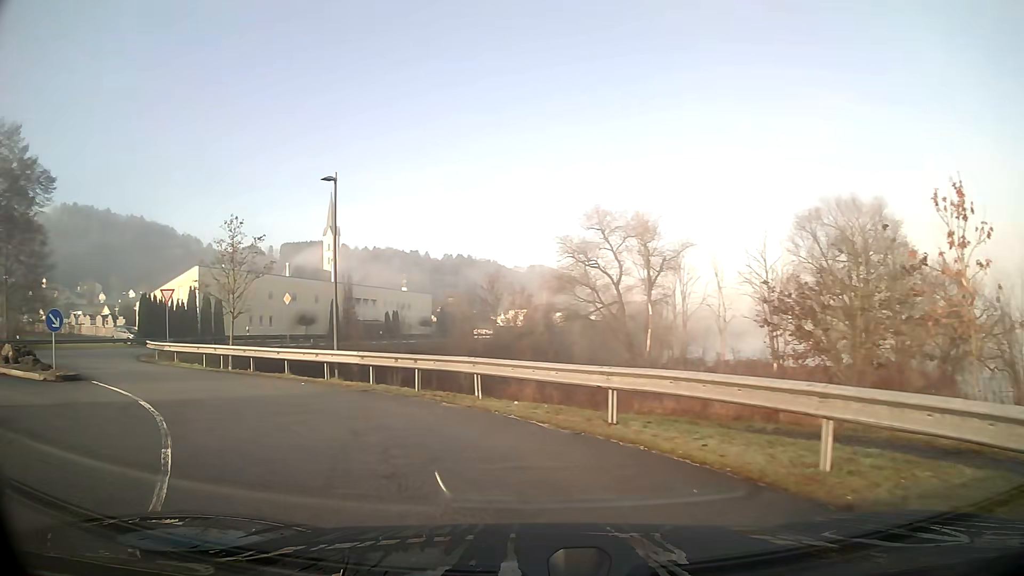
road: unclassified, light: Day
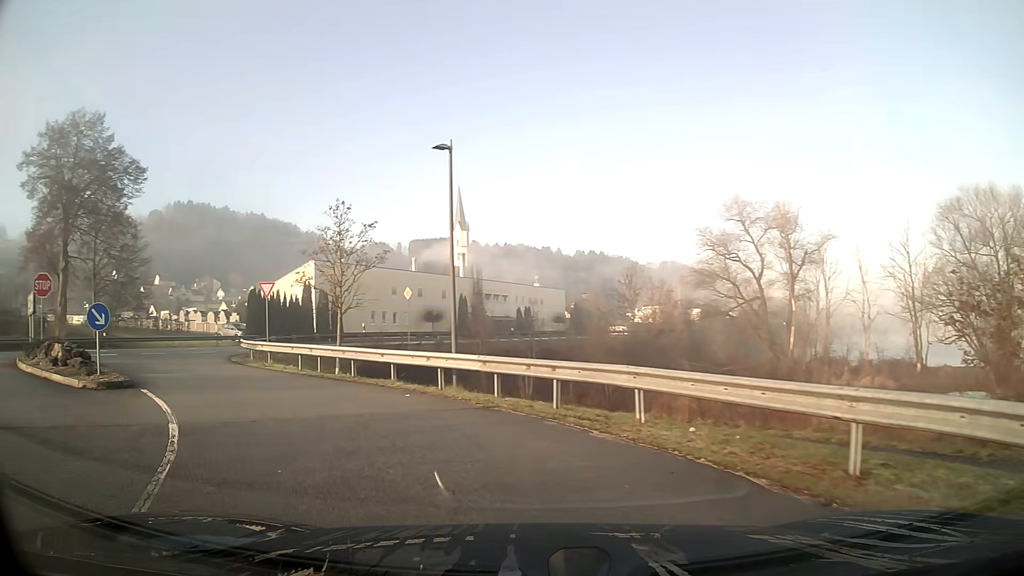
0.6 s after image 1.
(-0.4, +3.4) m; -13°
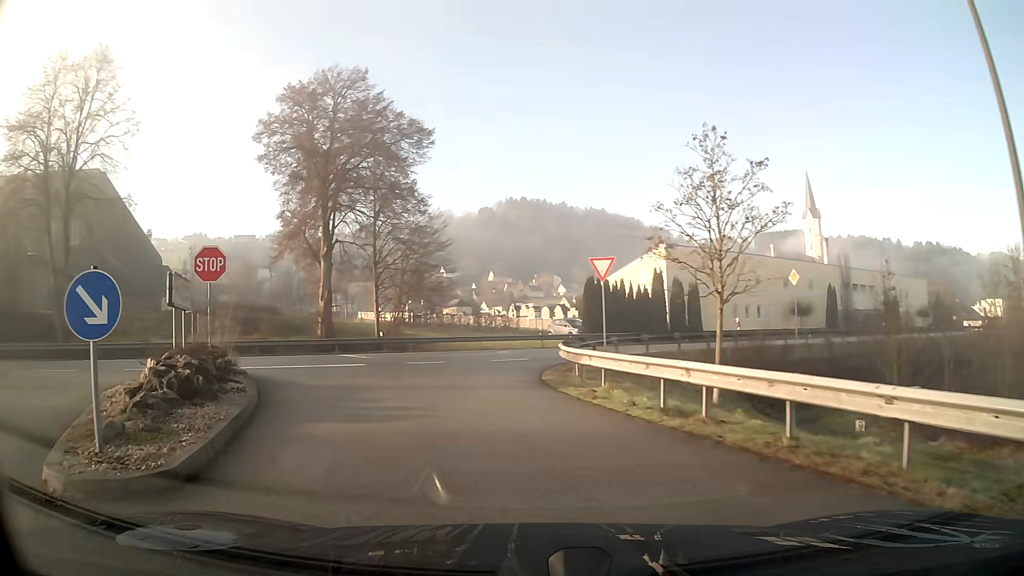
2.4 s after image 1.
(-2.6, +9.8) m; -27°
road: service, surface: asphalt
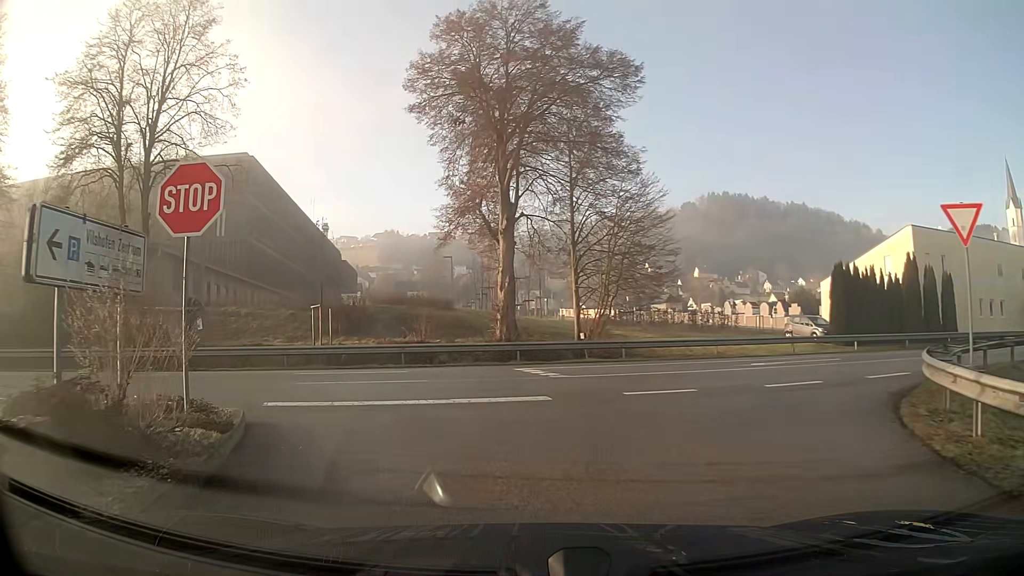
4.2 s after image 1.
(-1.4, +9.3) m; -16°
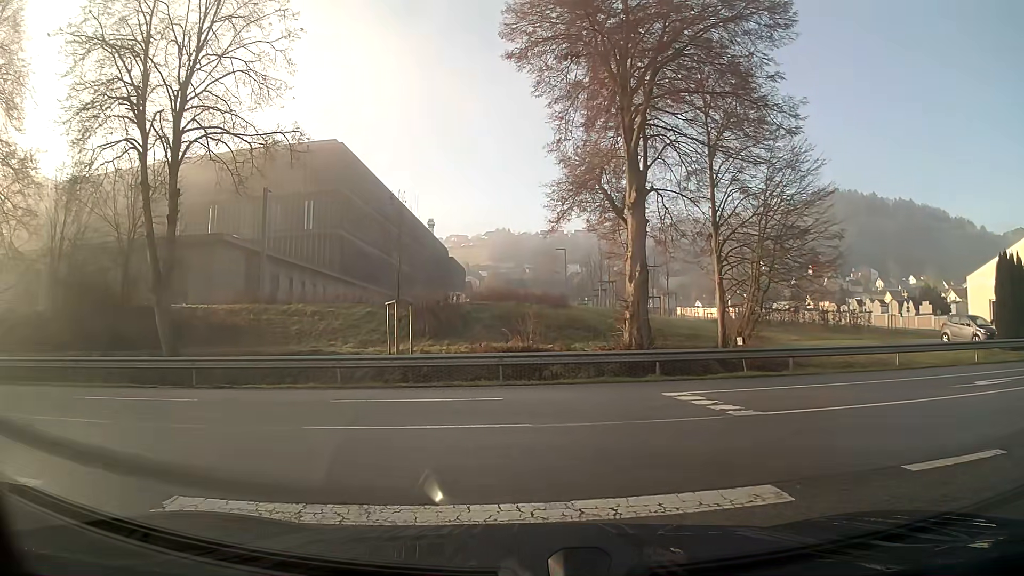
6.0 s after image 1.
(-0.4, +5.9) m; -7°
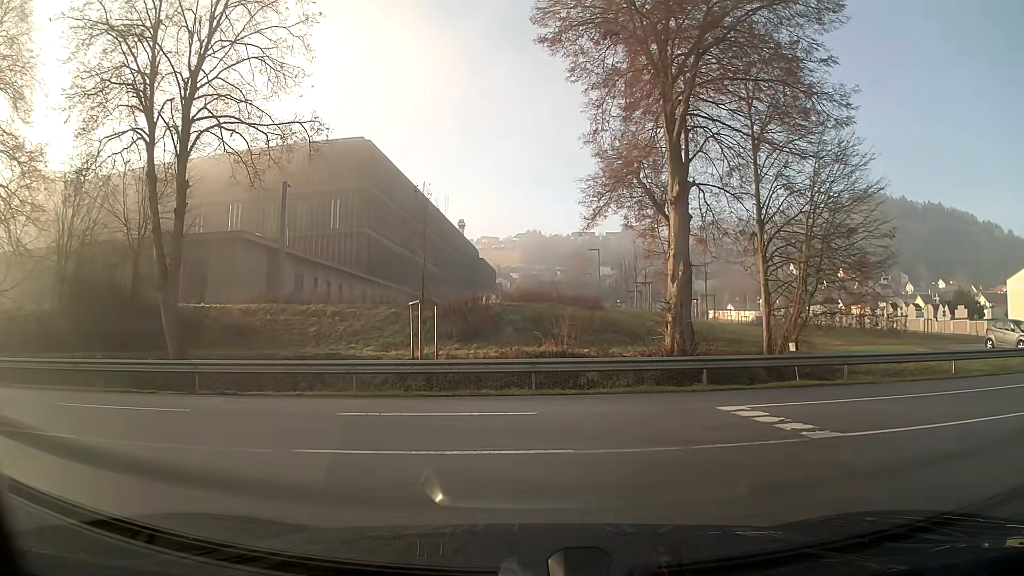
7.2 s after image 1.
(0.0, +1.4) m; -1°
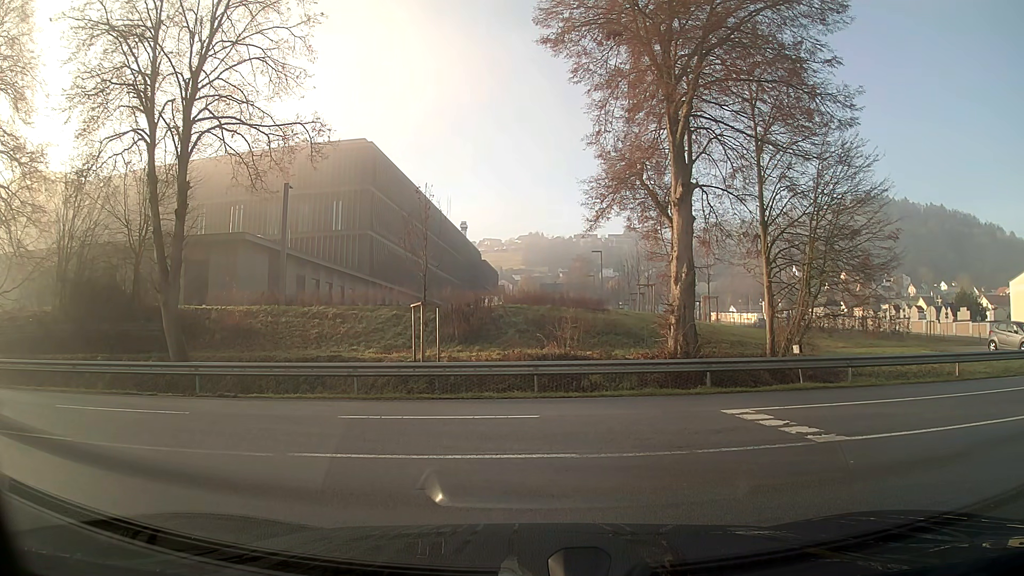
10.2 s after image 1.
(0.0, +0.2) m; 0°
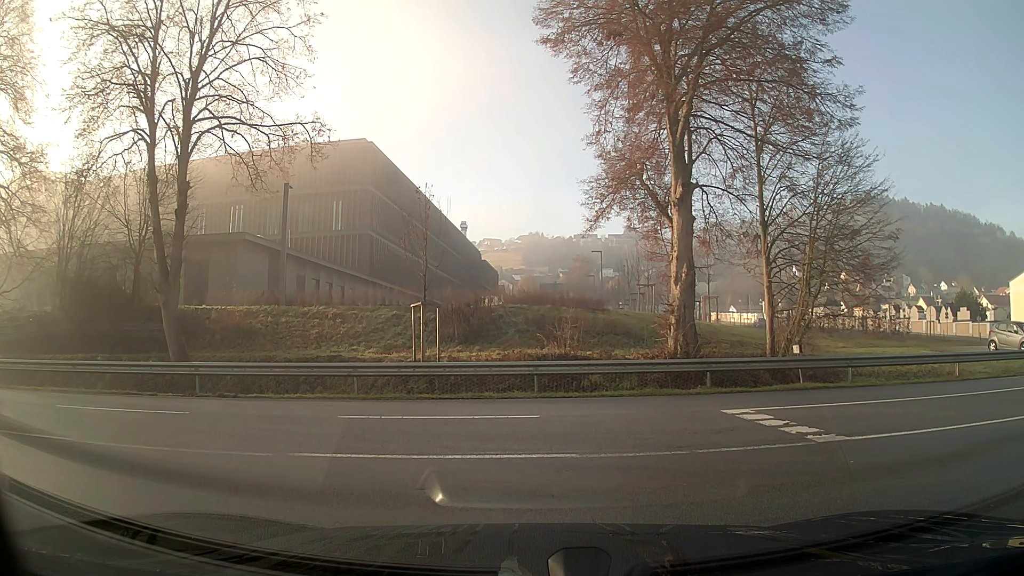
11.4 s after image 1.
(0.0, 0.0) m; 0°
